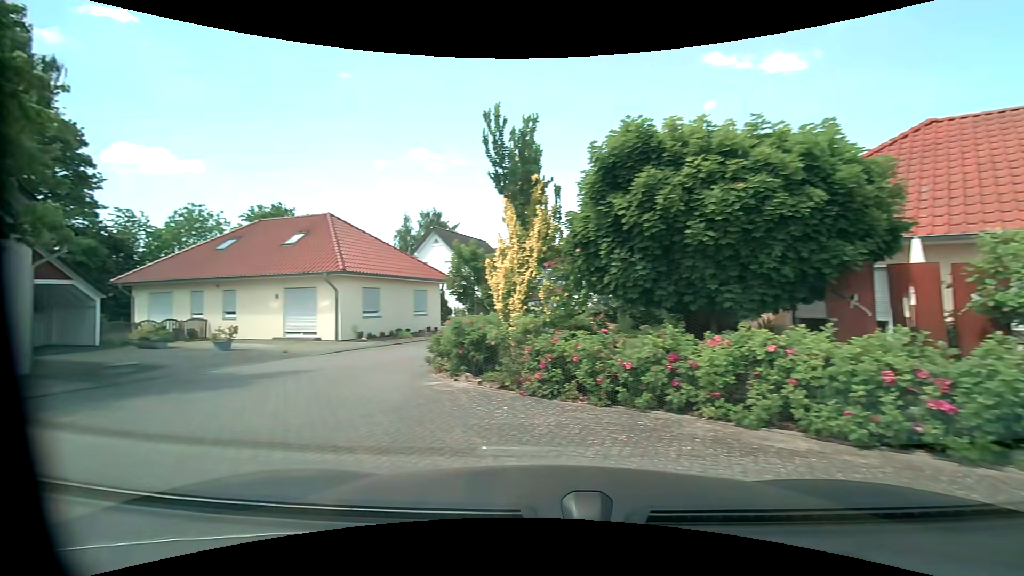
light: Day
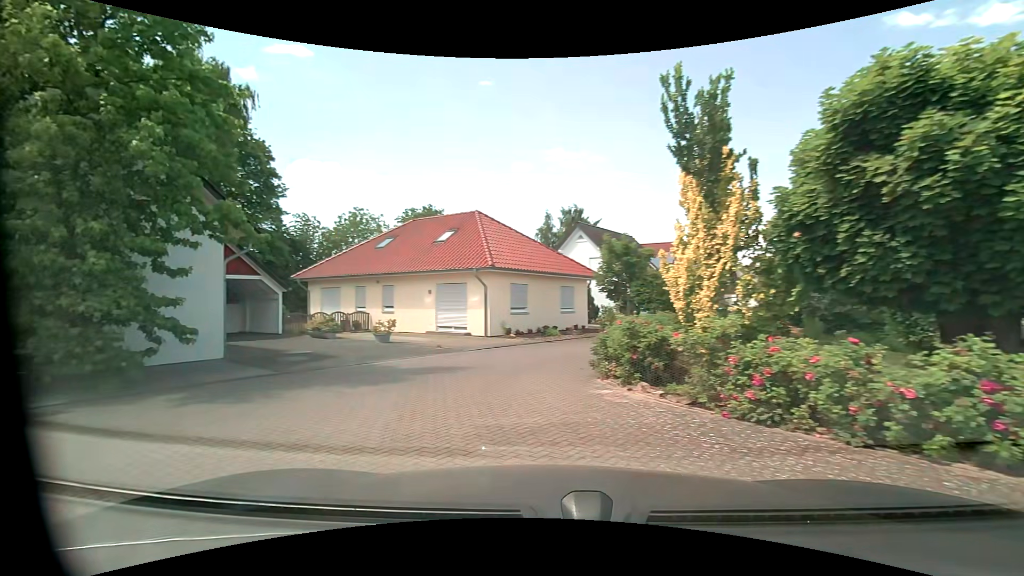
(-0.2, +1.2) m; -14°
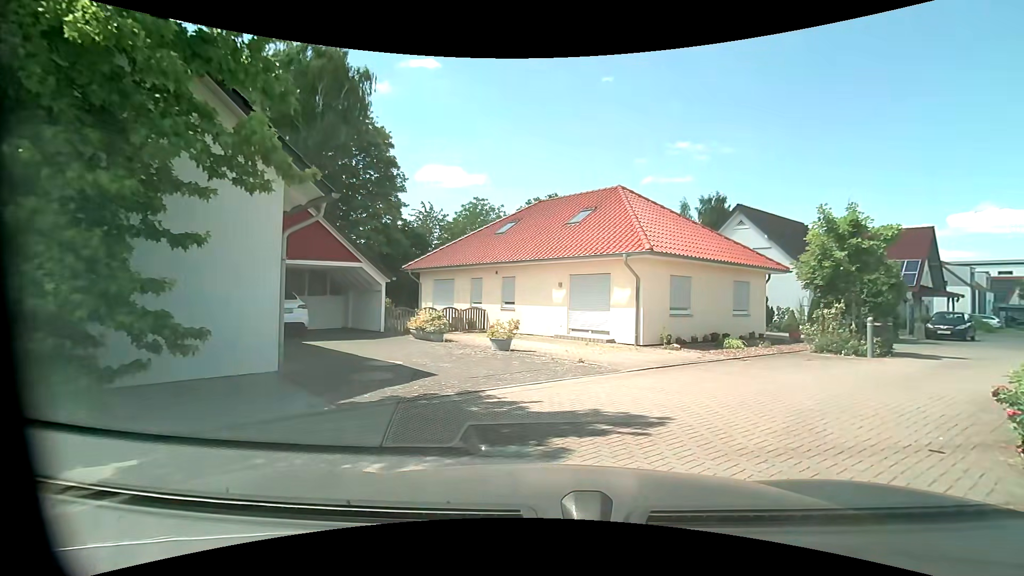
(-1.3, +5.1) m; -14°
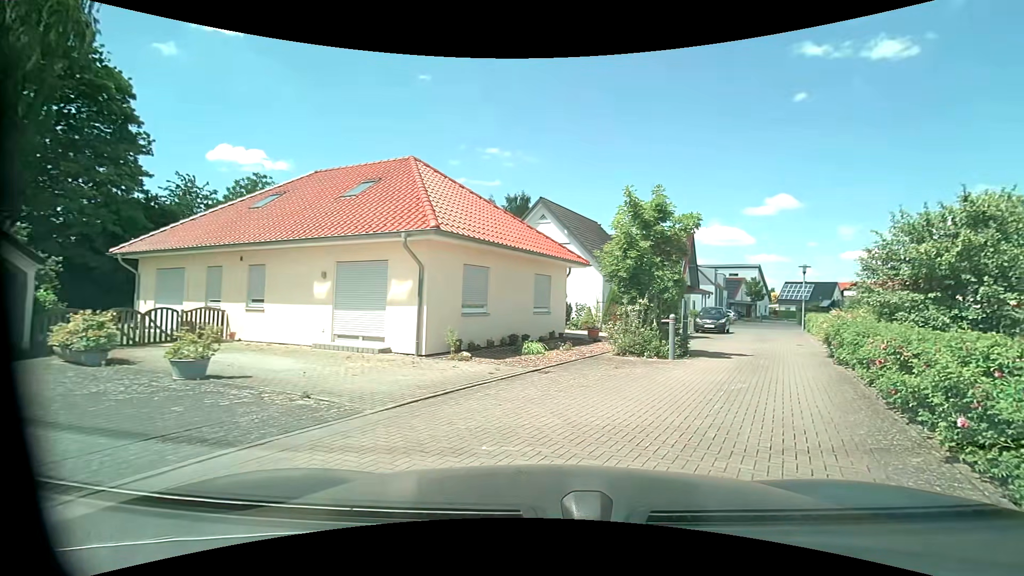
(+0.8, +4.2) m; +22°
(+3, +10) (+7, +19) (+11, +28) (+15, +37) (+19, +46) (+23, +55) (+27, +64) (+32, +73) (+38, +81) (+45, +89) m
